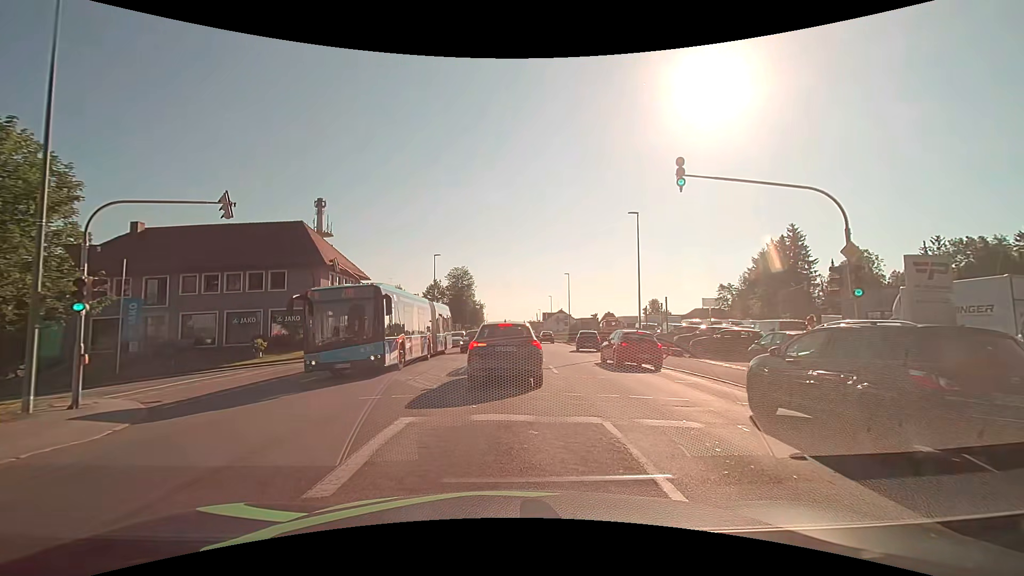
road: tertiary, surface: asphalt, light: Day
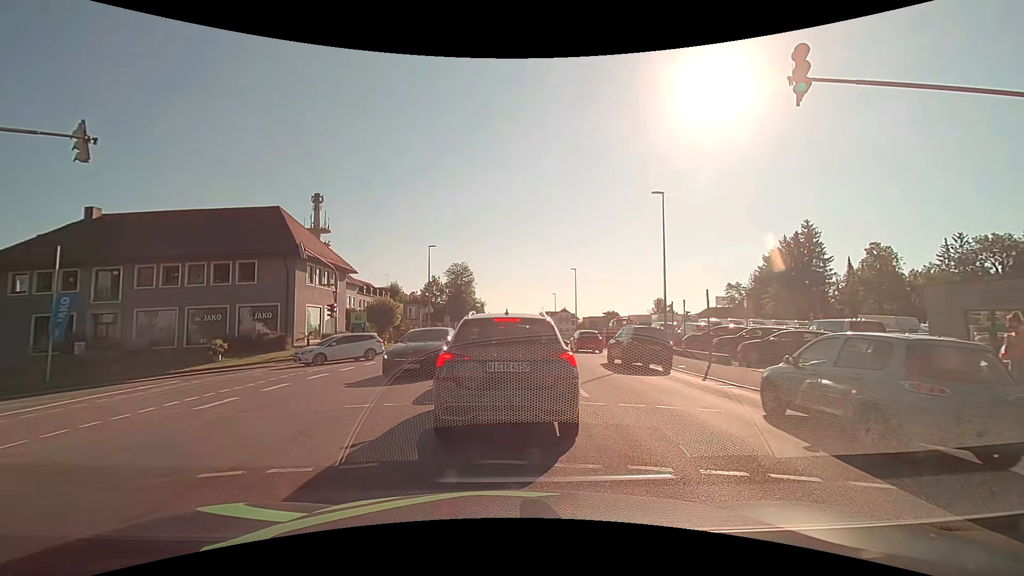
(+0.1, +5.3) m; +2°
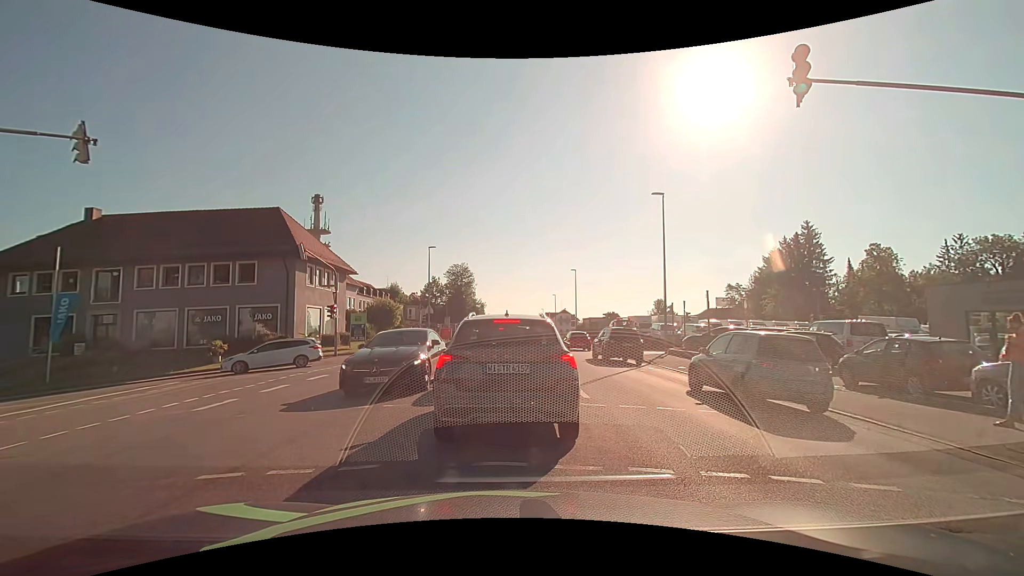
(0.0, +0.1) m; 0°
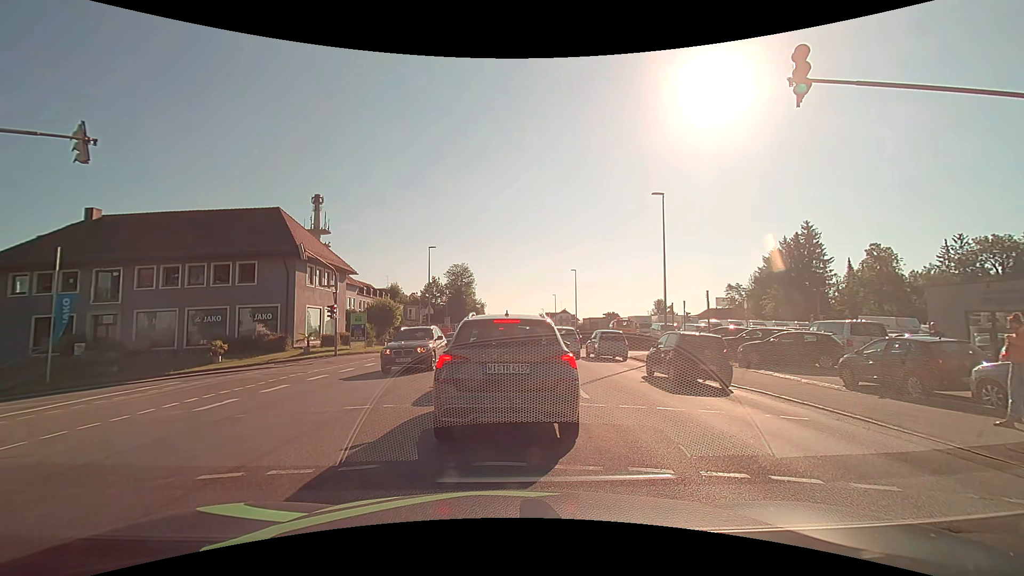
(0.0, +0.1) m; 0°
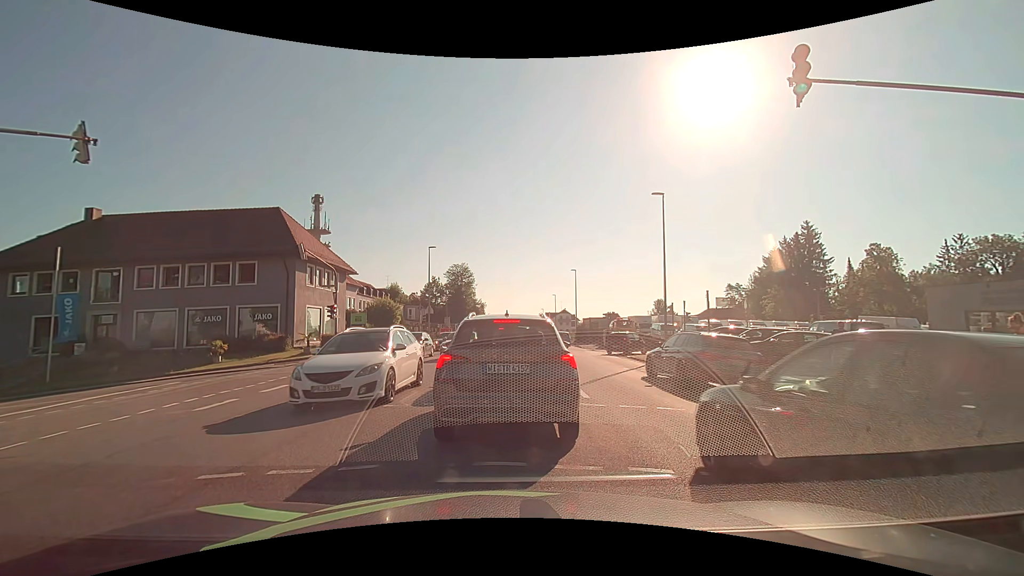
(0.0, 0.0) m; 0°
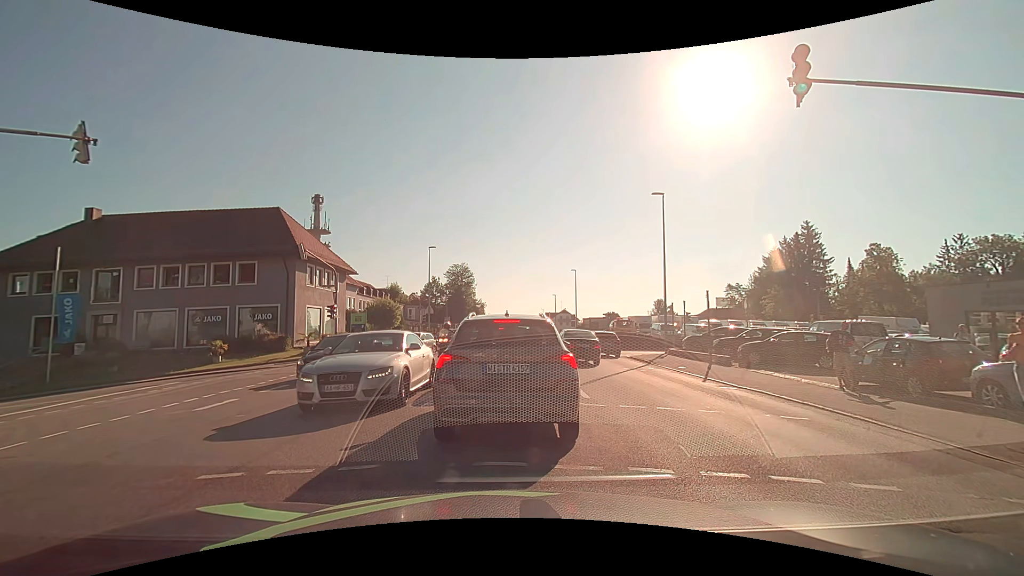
(0.0, 0.0) m; 0°
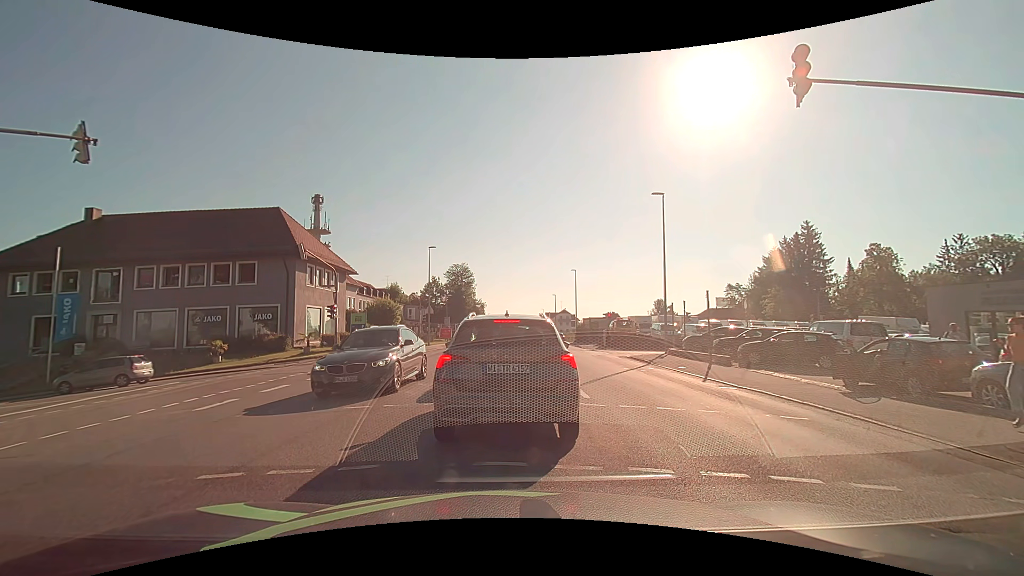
(0.0, 0.0) m; 0°
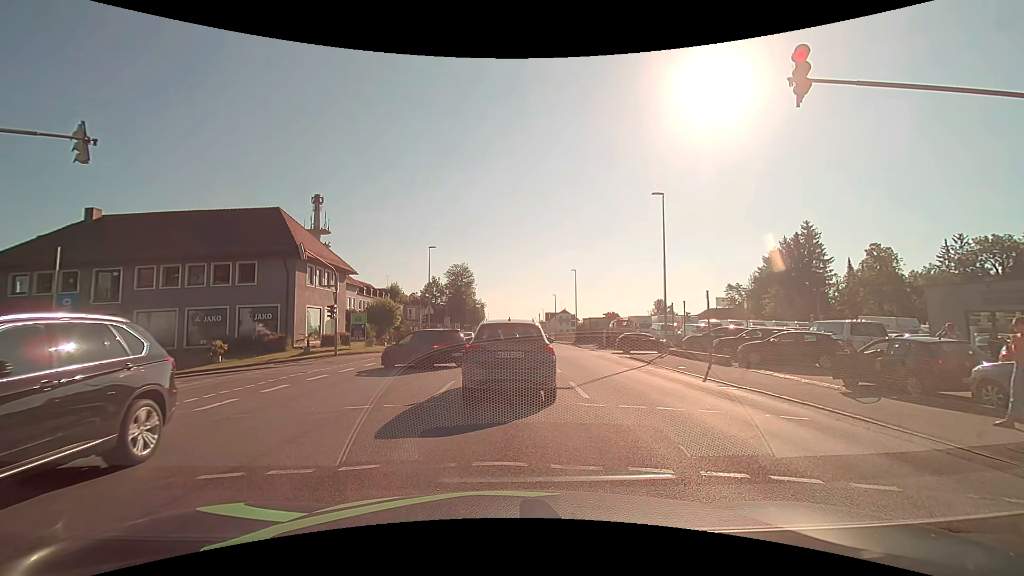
(0.0, 0.0) m; 0°
(0, +10) (-1, +20) (-8, +26) (-18, +27) (-28, +27) (-38, +26) (-48, +25) (-57, +23) (-67, +19) (-73, +12) m
